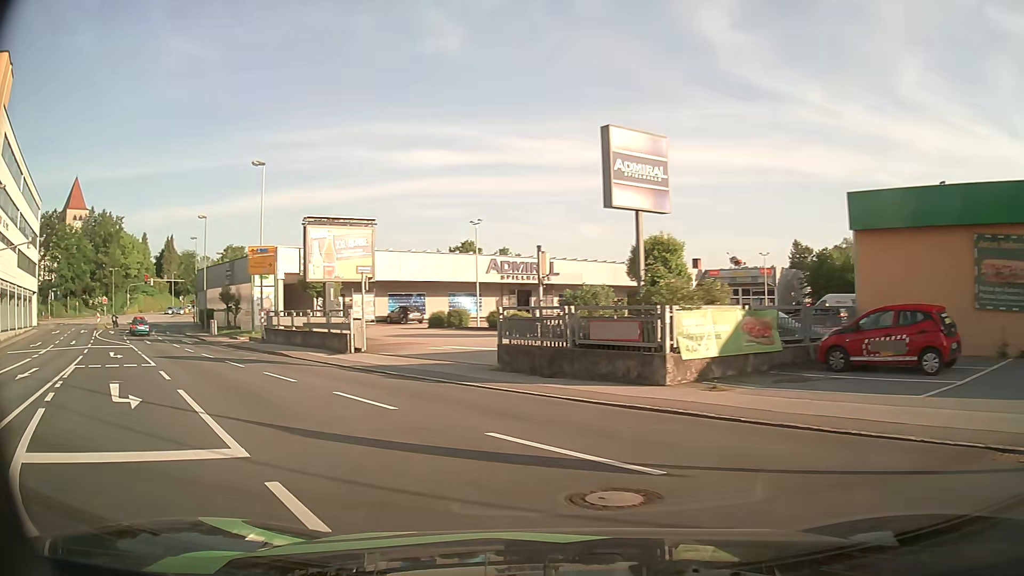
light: Day
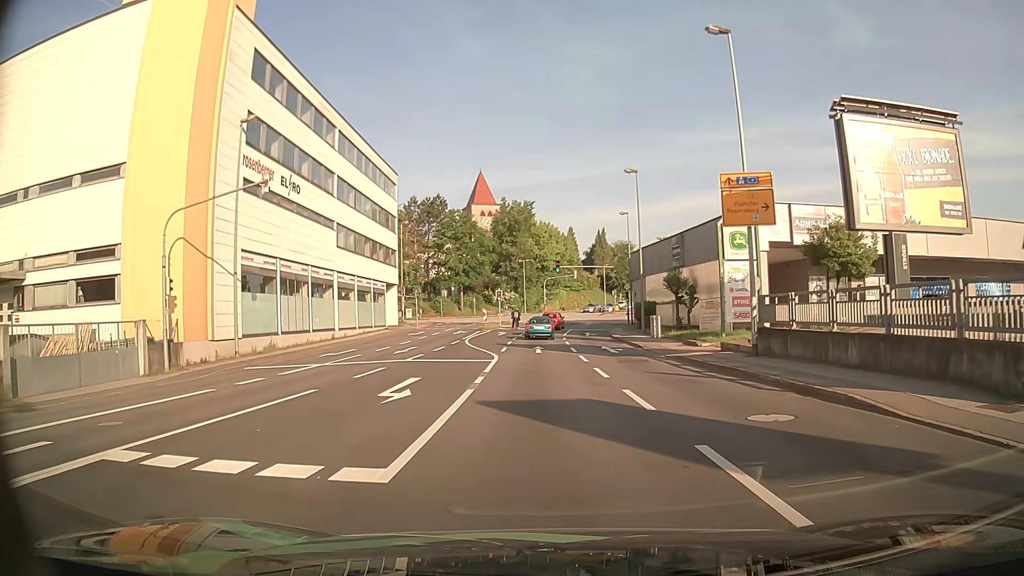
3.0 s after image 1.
(-8.3, +16.5) m; -39°
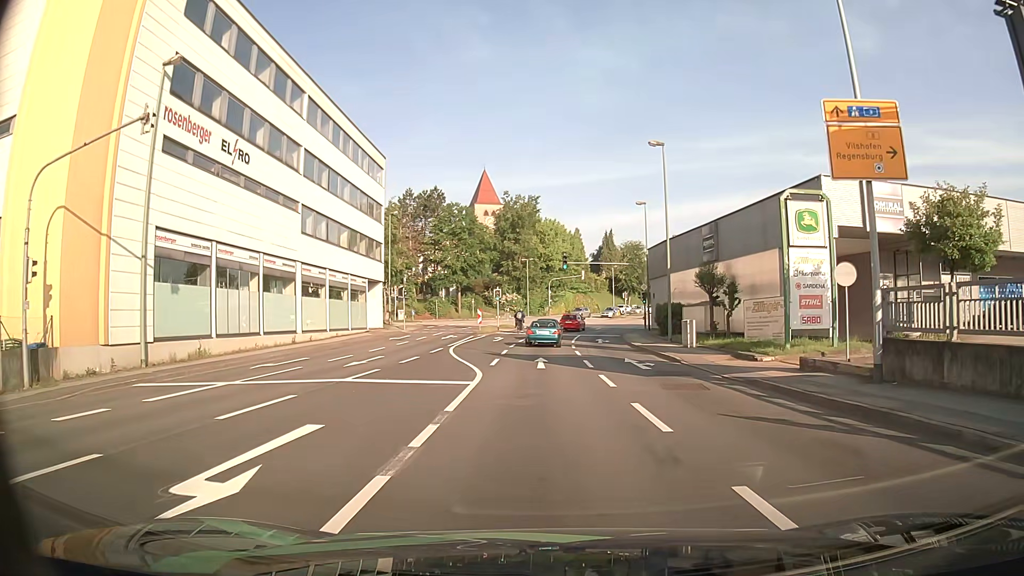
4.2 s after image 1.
(-0.1, +7.6) m; -1°
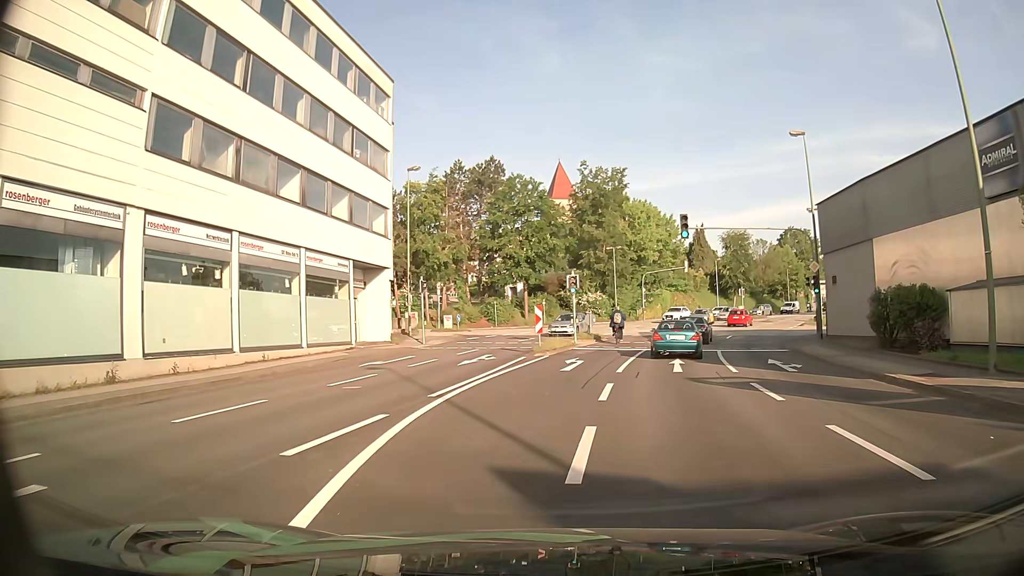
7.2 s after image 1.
(-0.9, +21.4) m; -7°
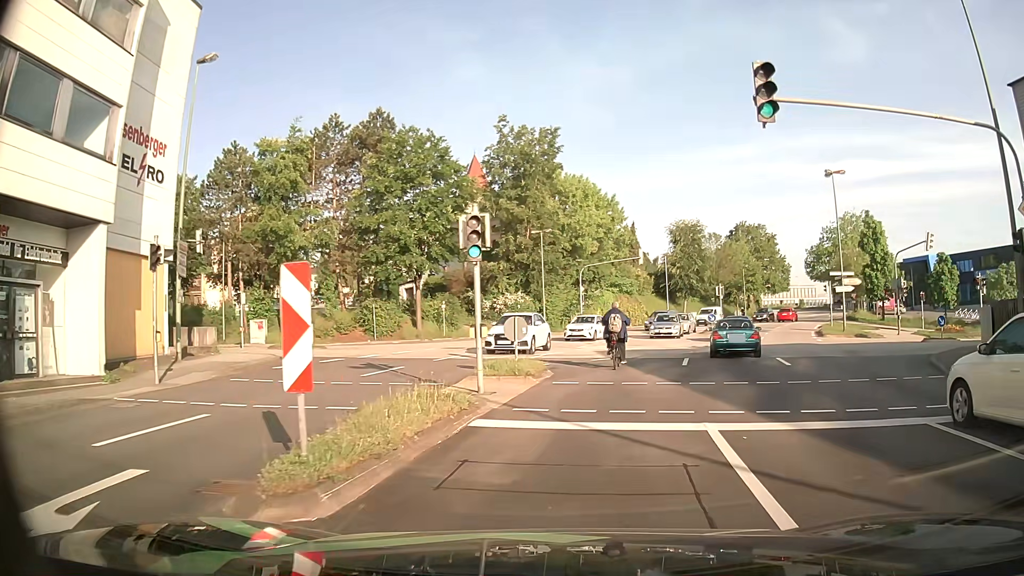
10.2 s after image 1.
(+1.0, +19.5) m; +8°
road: tertiary_link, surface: asphalt
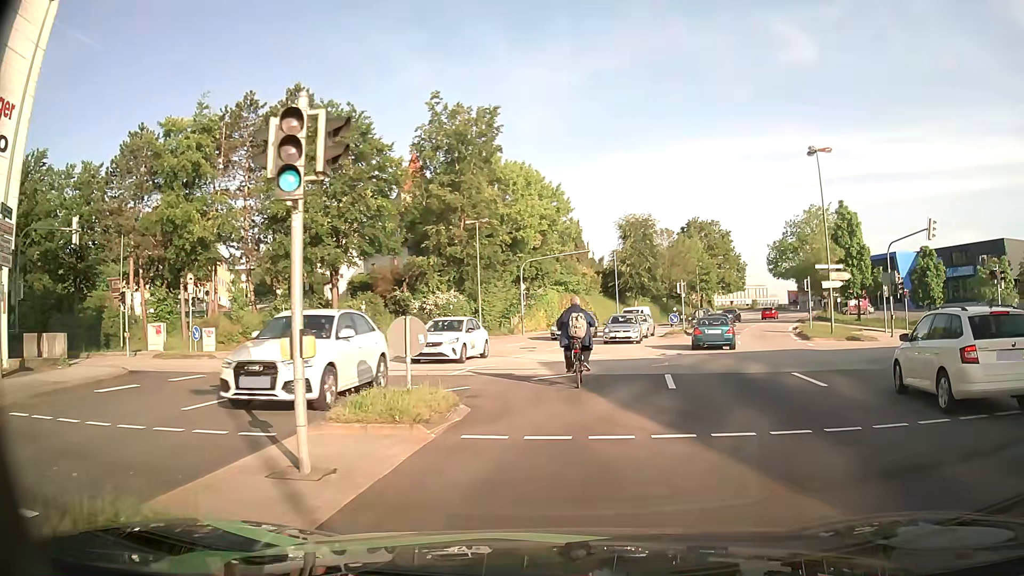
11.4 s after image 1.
(+0.2, +6.3) m; +6°
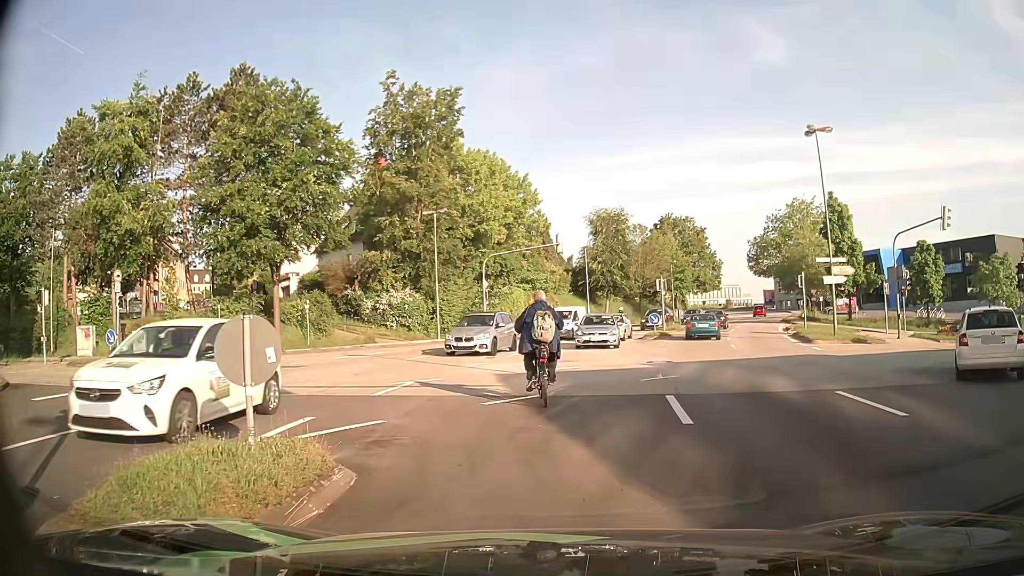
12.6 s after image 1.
(0.0, +4.2) m; +2°
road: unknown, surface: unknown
